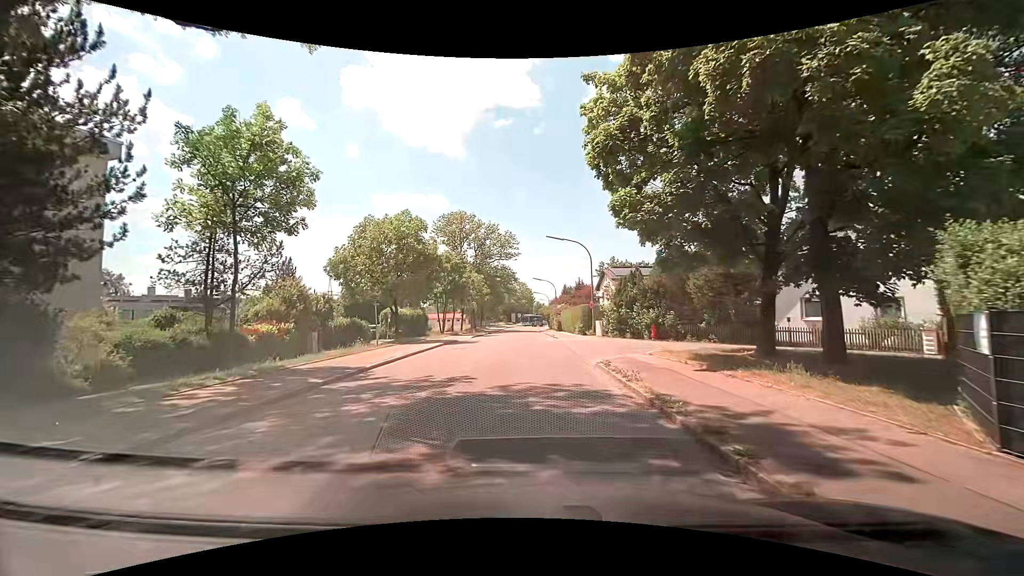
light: Day
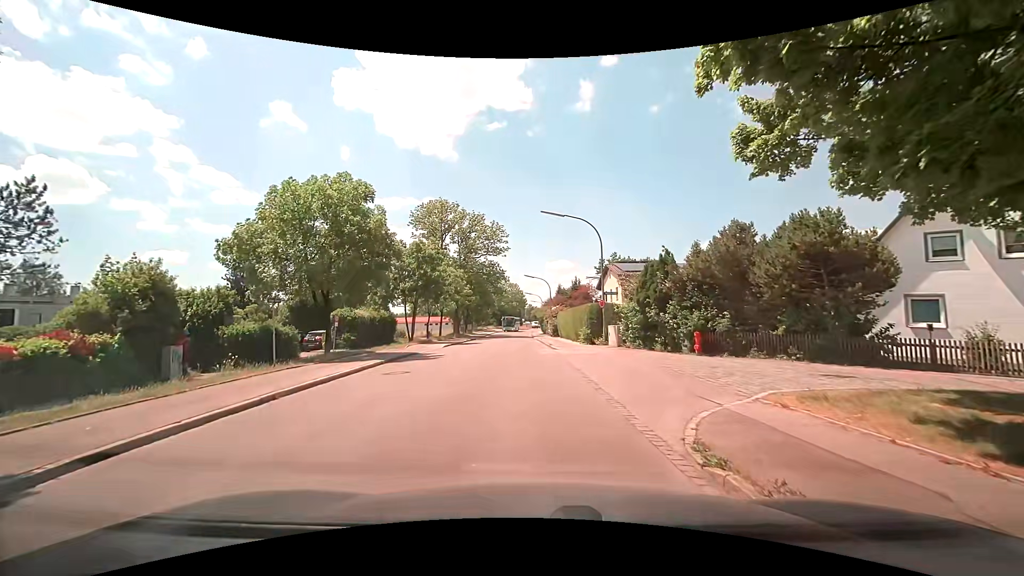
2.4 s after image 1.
(0.0, +9.3) m; +1°
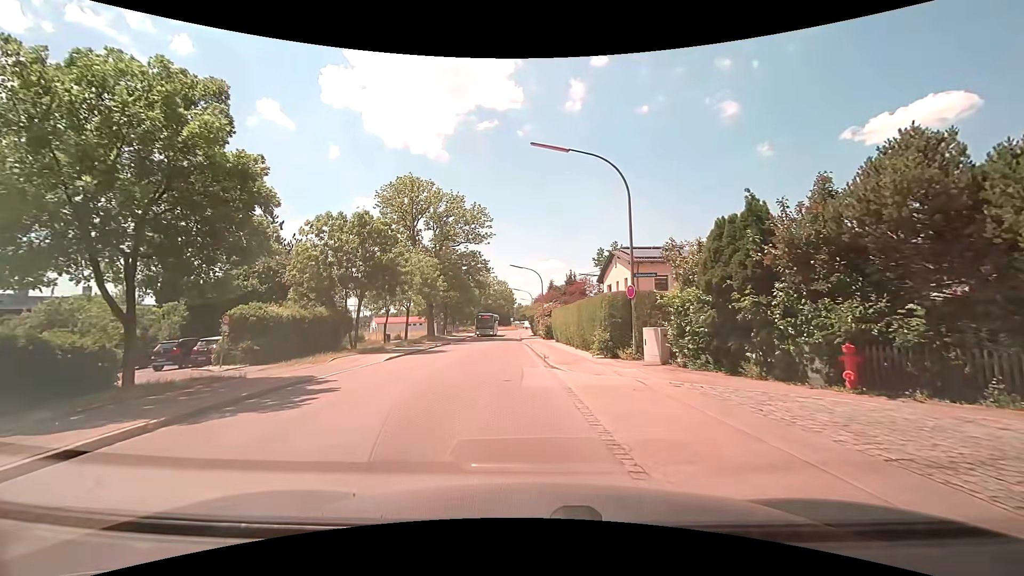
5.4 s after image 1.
(0.0, +10.4) m; 0°
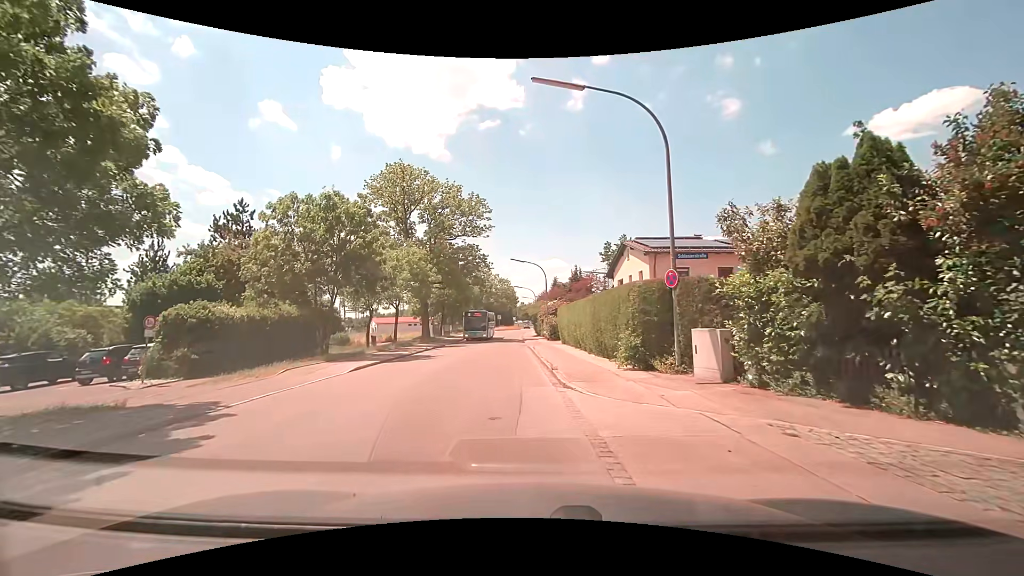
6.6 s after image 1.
(0.0, +4.5) m; 0°
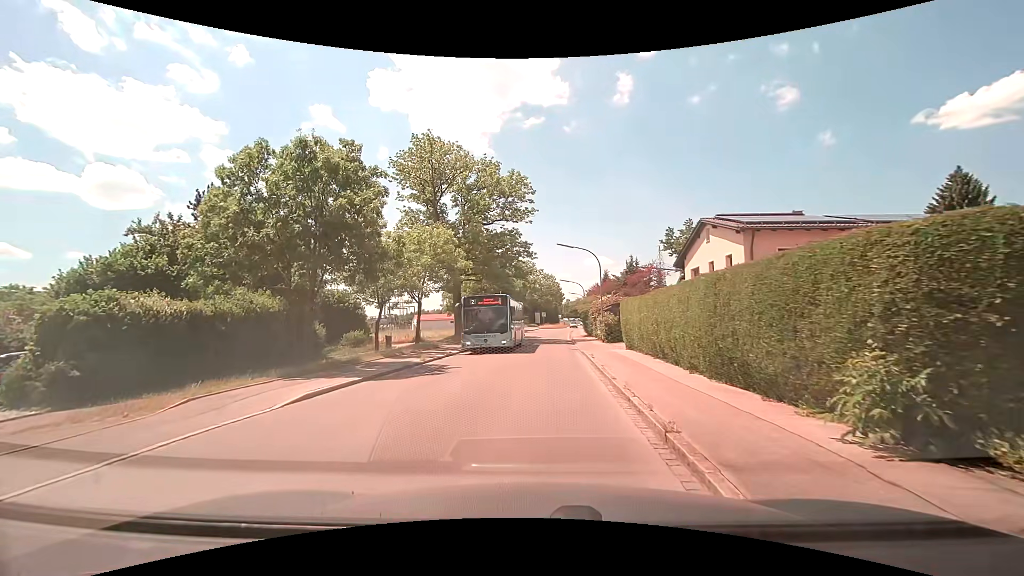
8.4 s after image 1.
(-0.4, +7.5) m; -5°
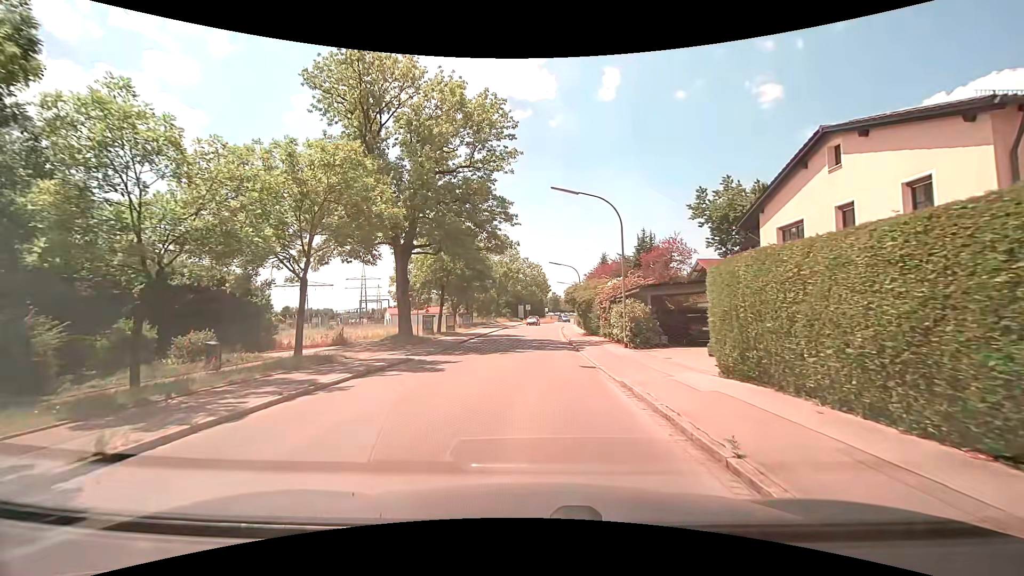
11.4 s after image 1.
(0.0, +14.6) m; +1°
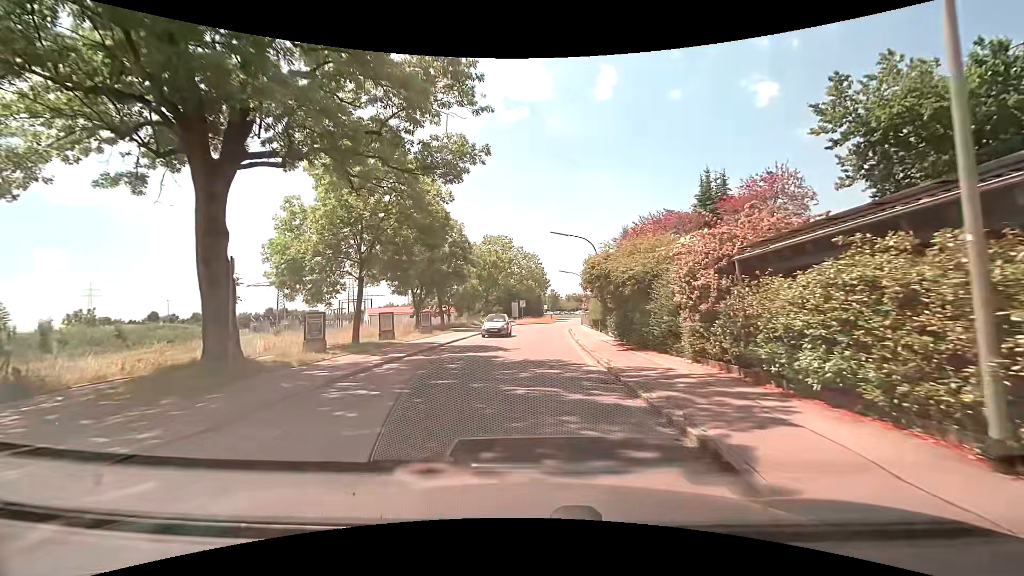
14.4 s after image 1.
(+0.3, +18.4) m; 0°
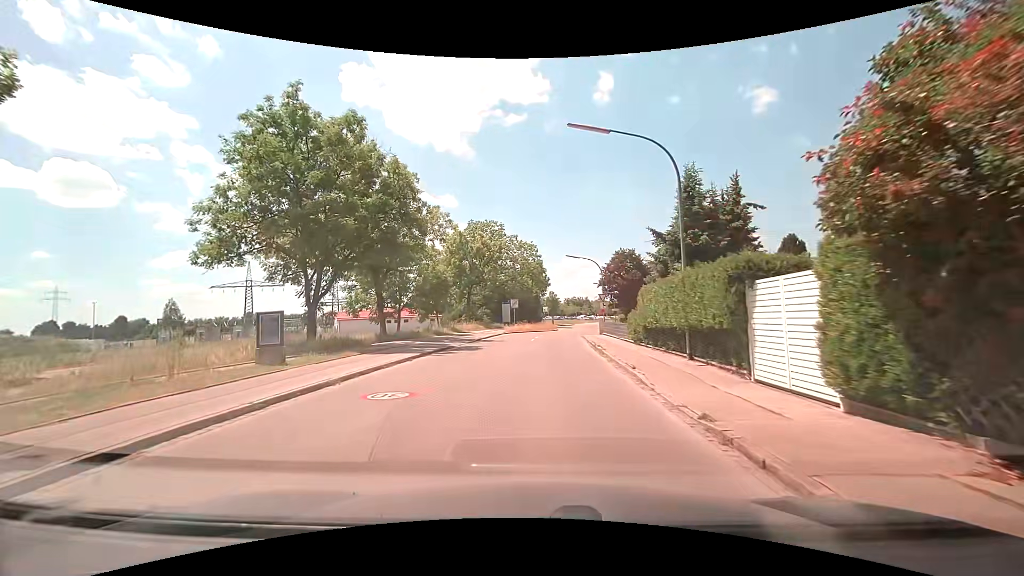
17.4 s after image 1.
(0.0, +20.5) m; 0°
